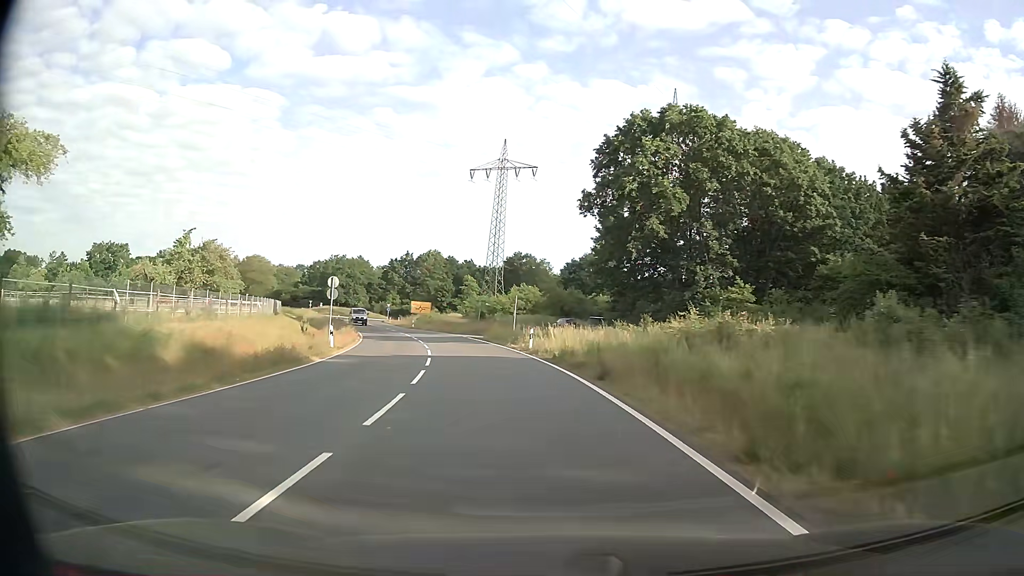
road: secondary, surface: asphalt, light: Day
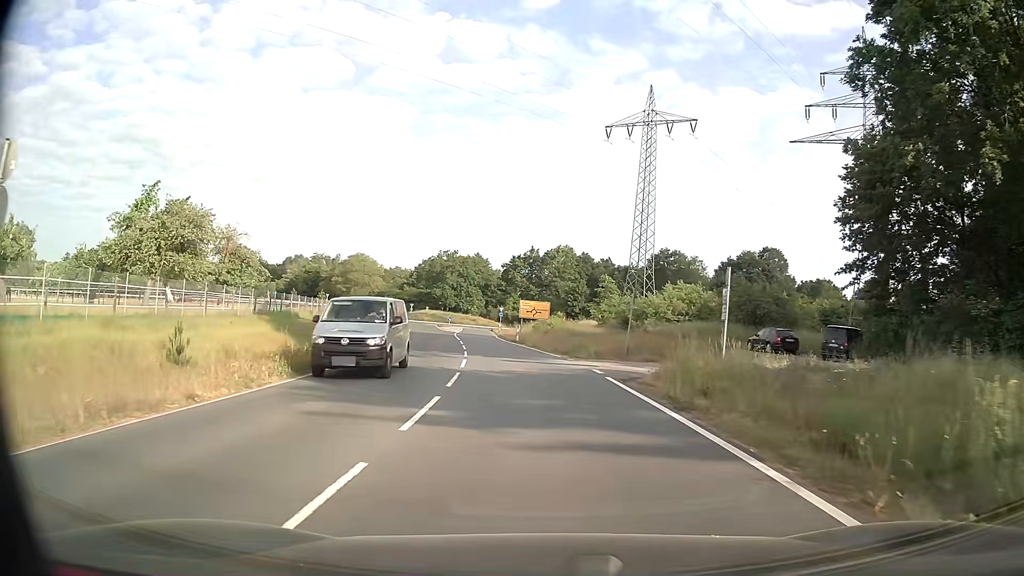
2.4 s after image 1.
(-3.0, +29.0) m; -12°
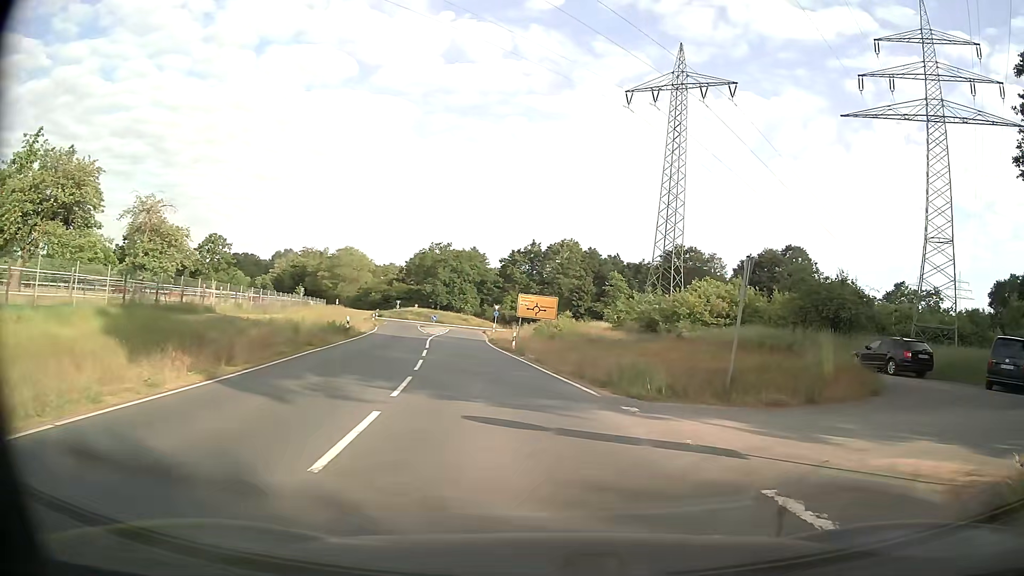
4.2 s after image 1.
(-0.4, +13.7) m; 0°
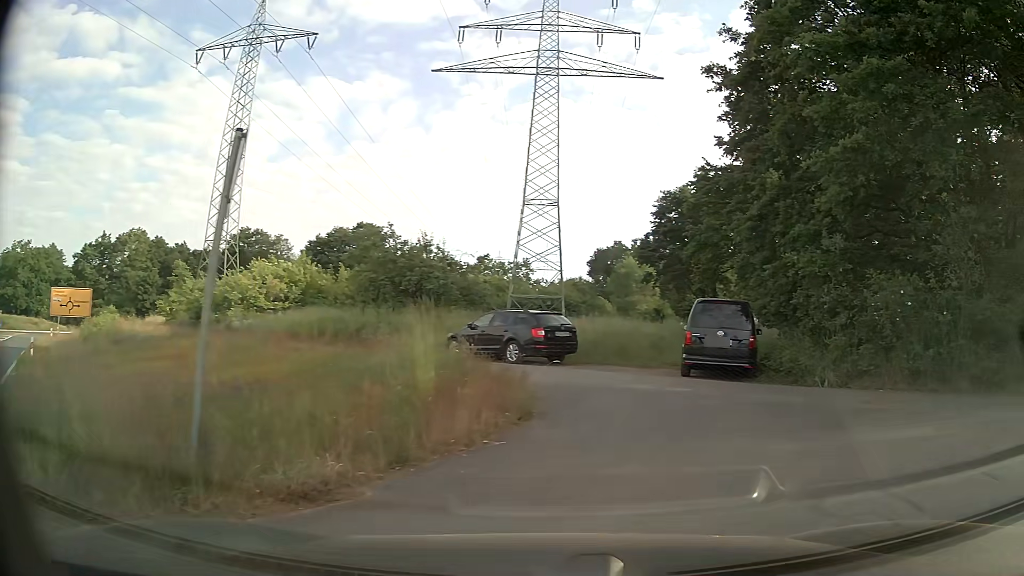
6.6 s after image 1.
(+2.1, +7.7) m; +38°
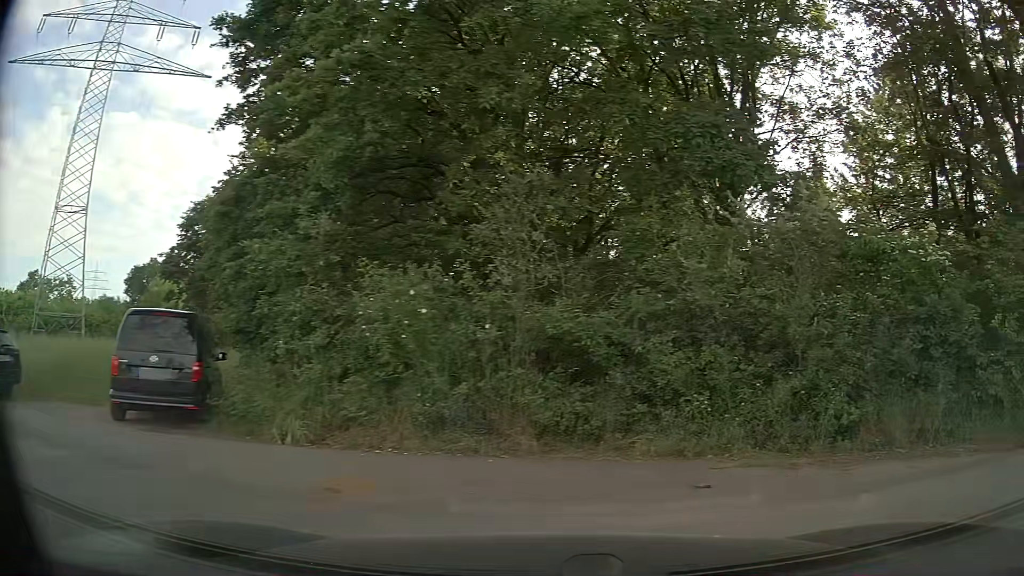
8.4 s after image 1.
(+1.6, +4.8) m; +39°
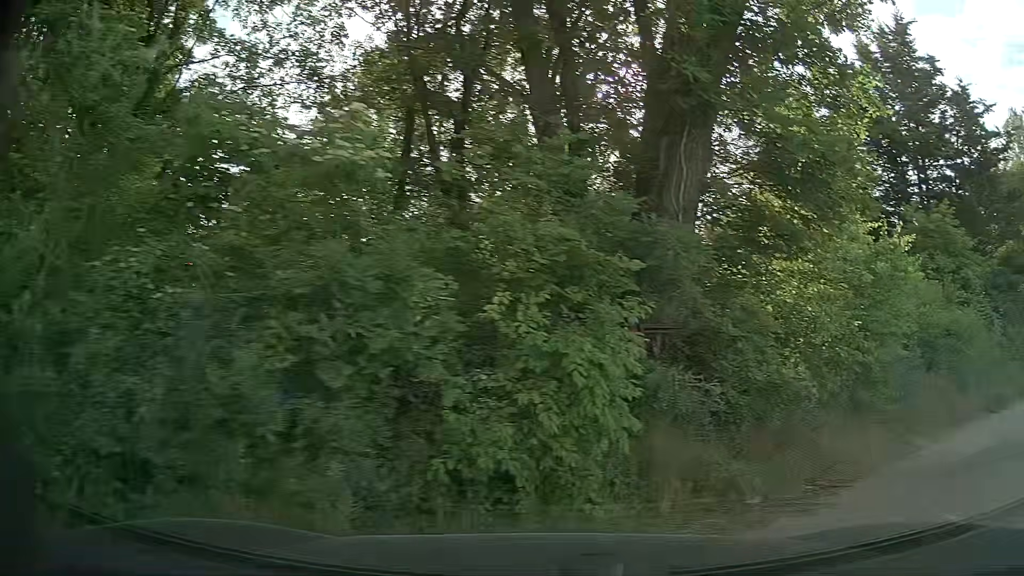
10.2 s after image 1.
(+1.9, +5.0) m; +46°
